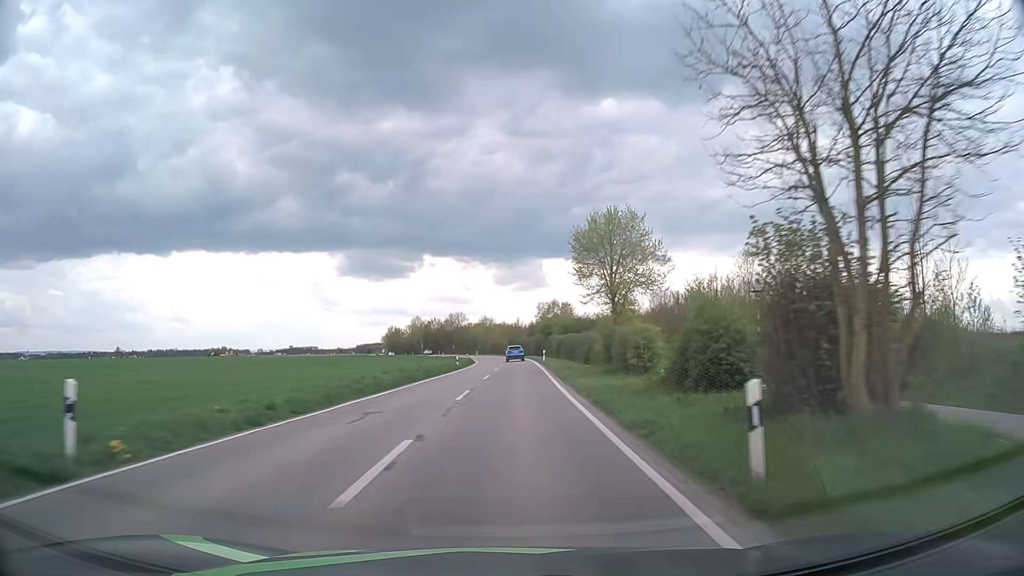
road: tertiary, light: Day
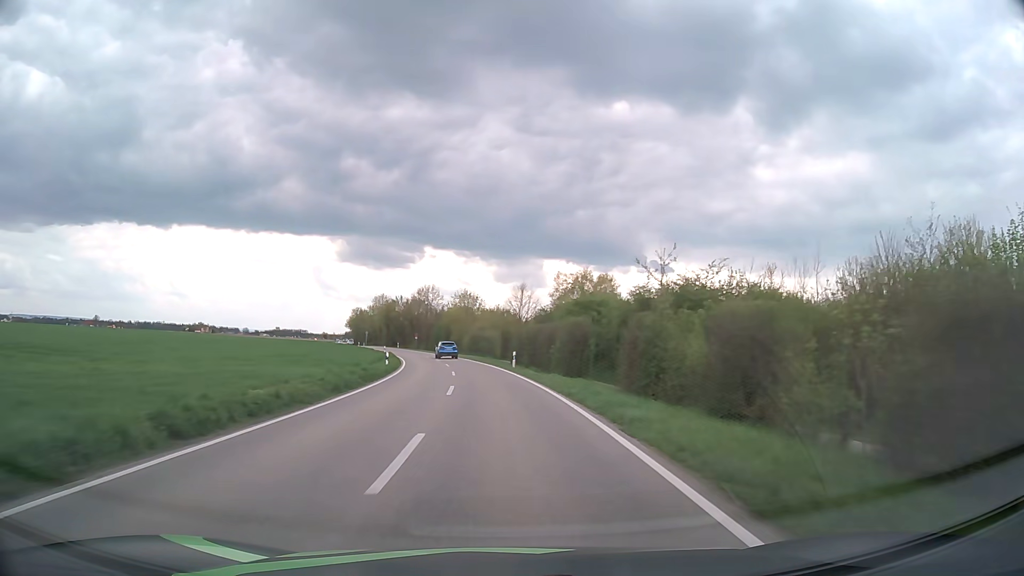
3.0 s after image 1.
(+0.8, +61.9) m; 0°
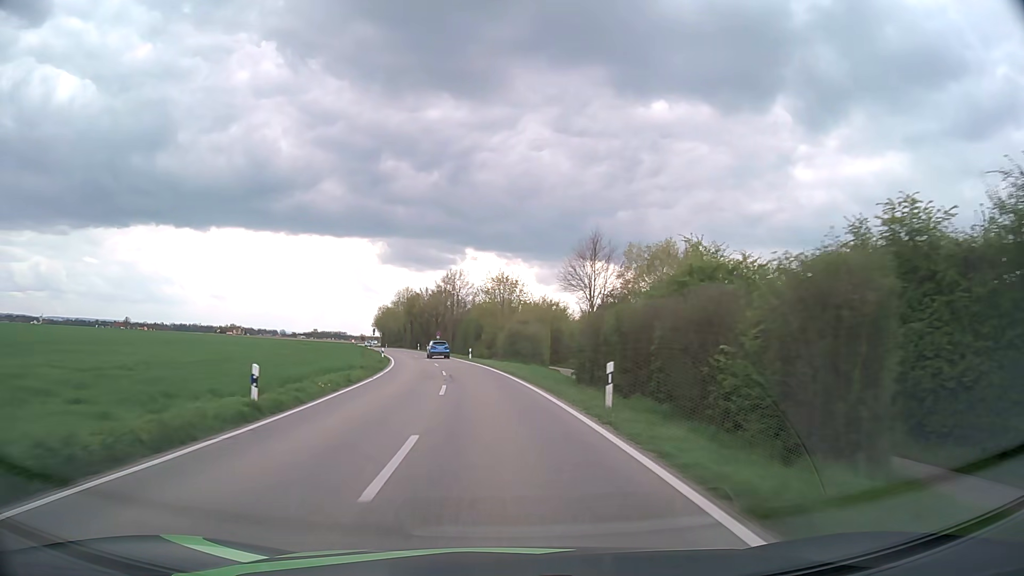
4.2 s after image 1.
(-0.7, +25.3) m; -4°
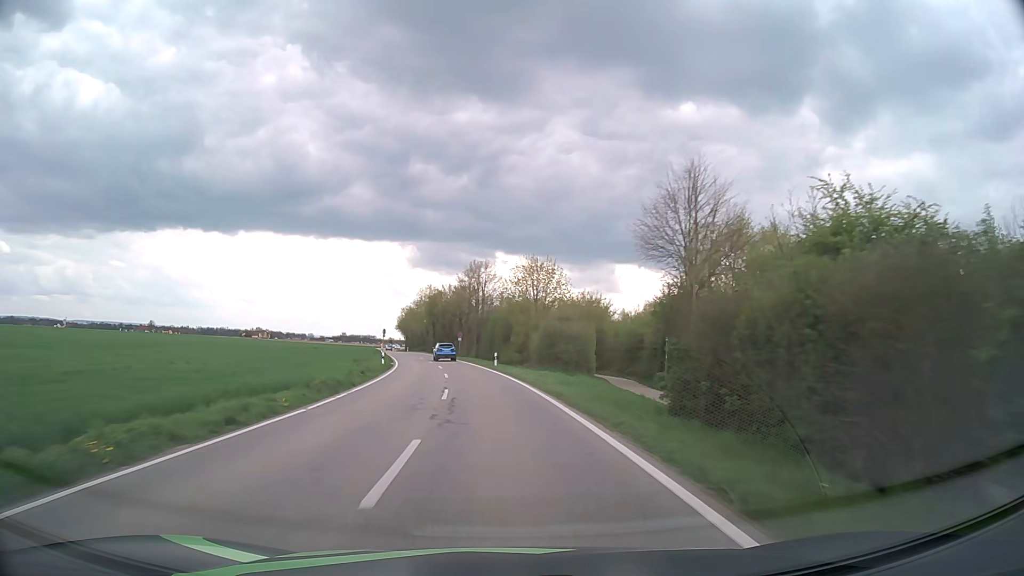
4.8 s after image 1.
(-0.3, +12.7) m; -3°
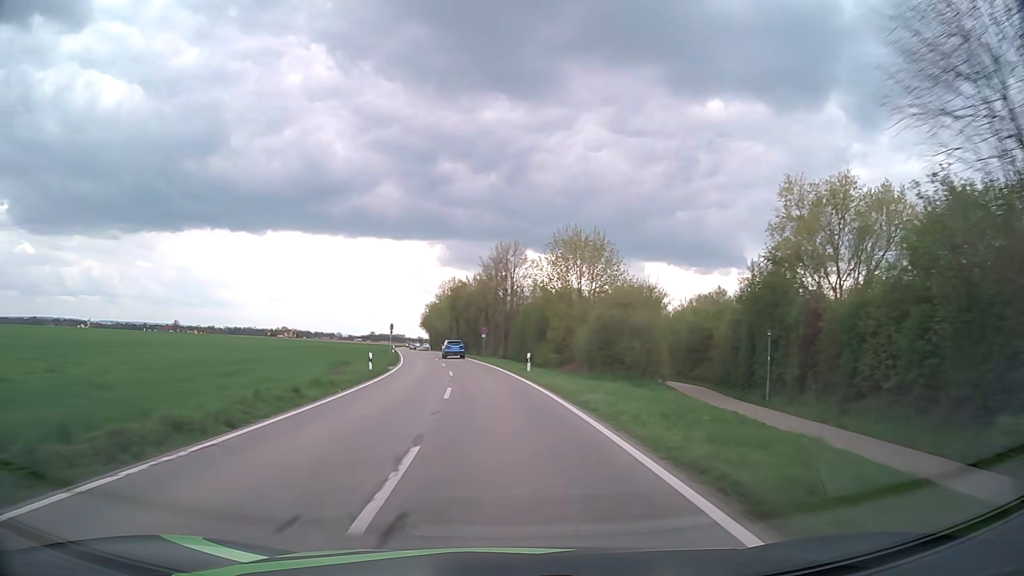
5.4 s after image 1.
(-0.3, +12.8) m; -3°
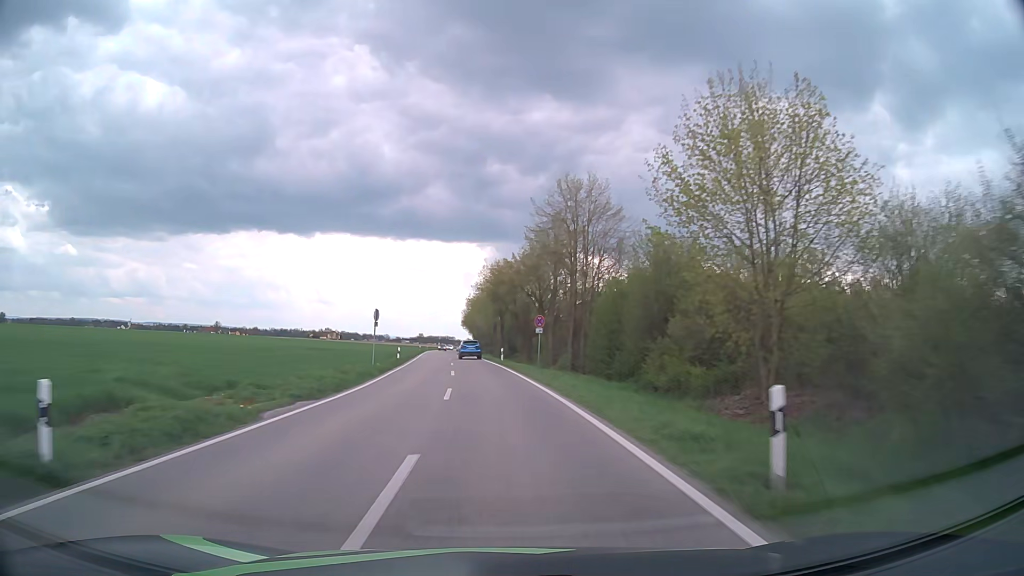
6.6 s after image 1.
(-1.0, +25.7) m; -4°
